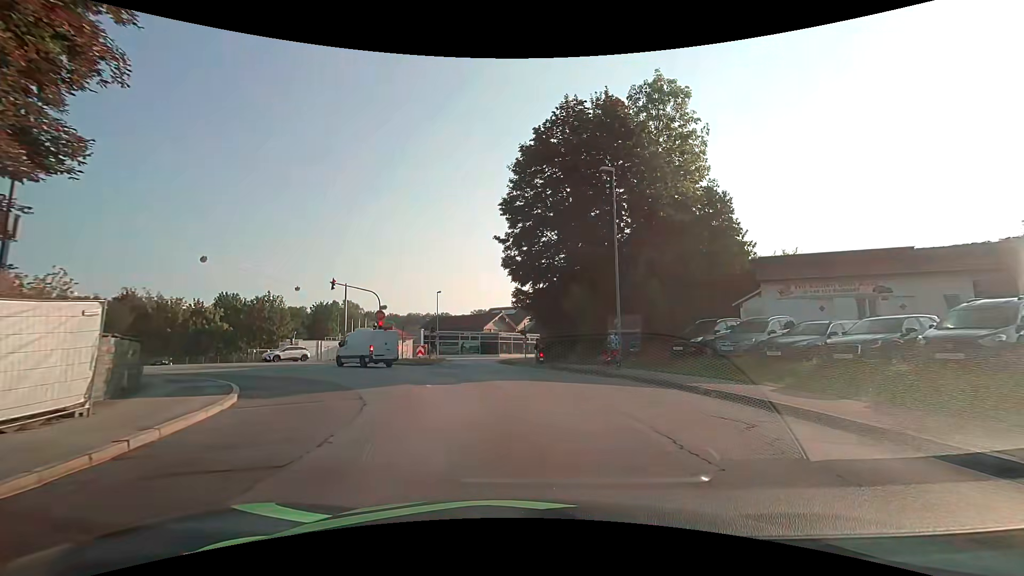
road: tertiary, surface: asphalt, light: Day
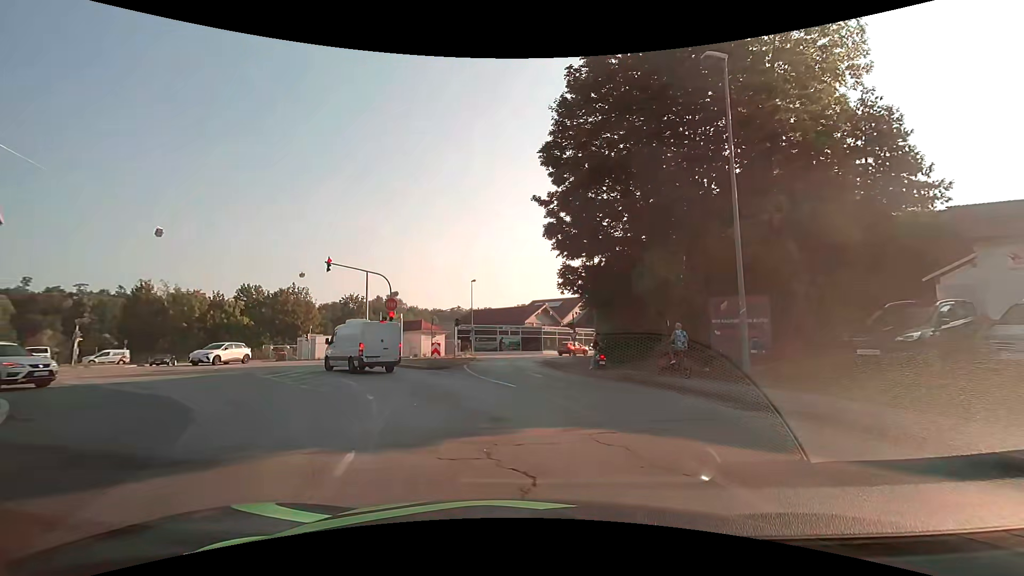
(-0.3, +9.3) m; -4°
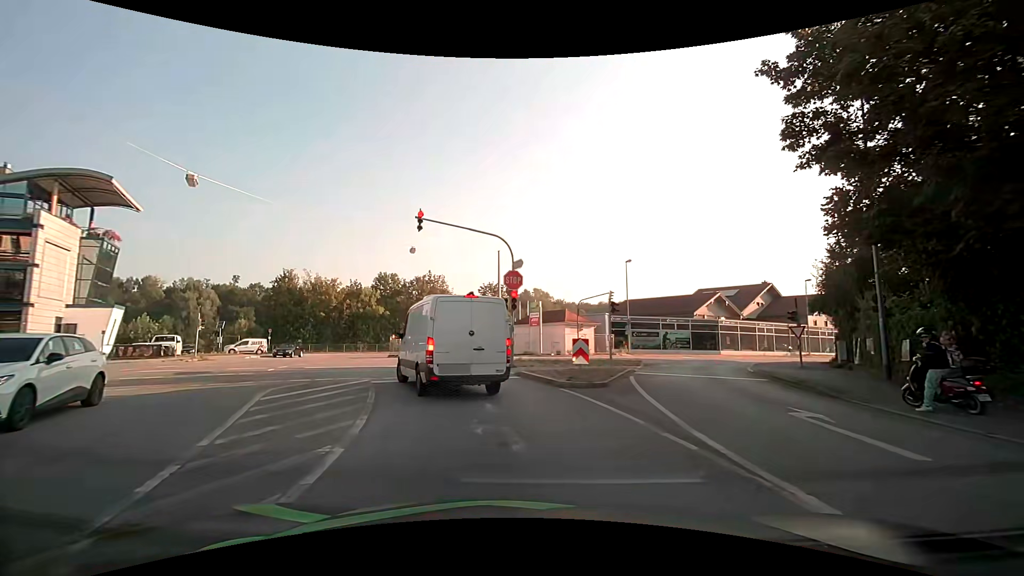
(-1.6, +11.5) m; -18°
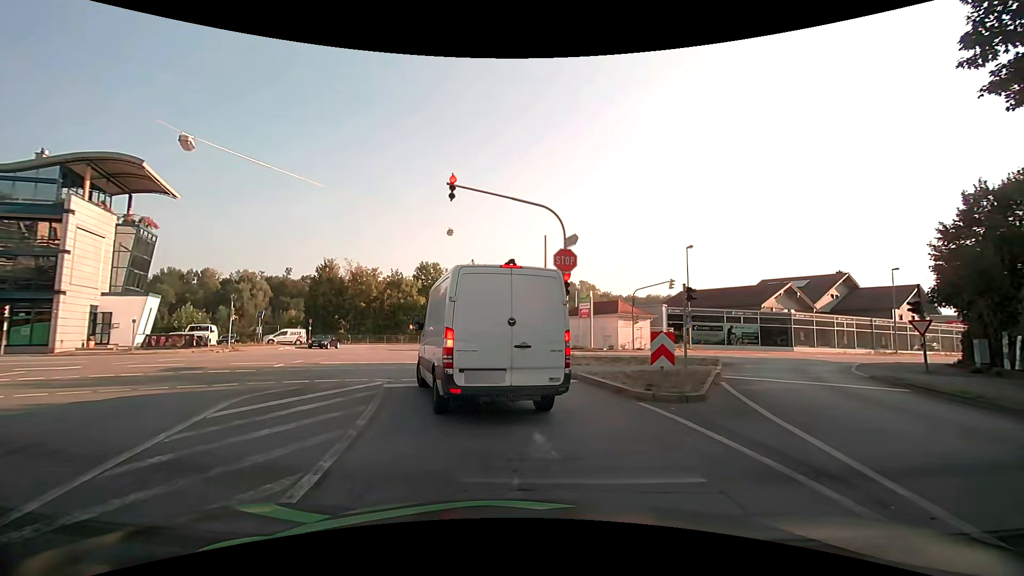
(-0.1, +3.6) m; -4°
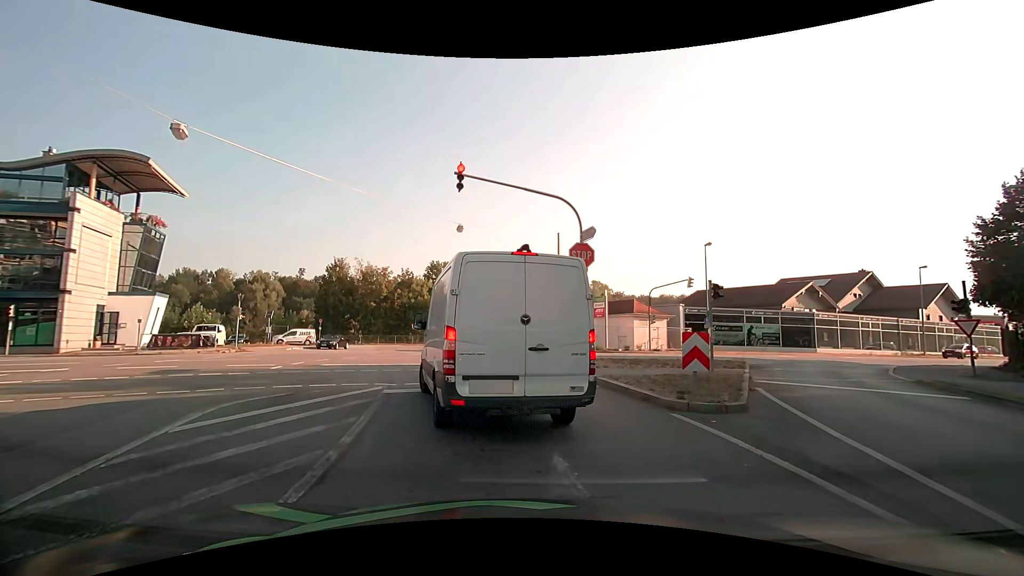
(0.0, +1.1) m; 0°
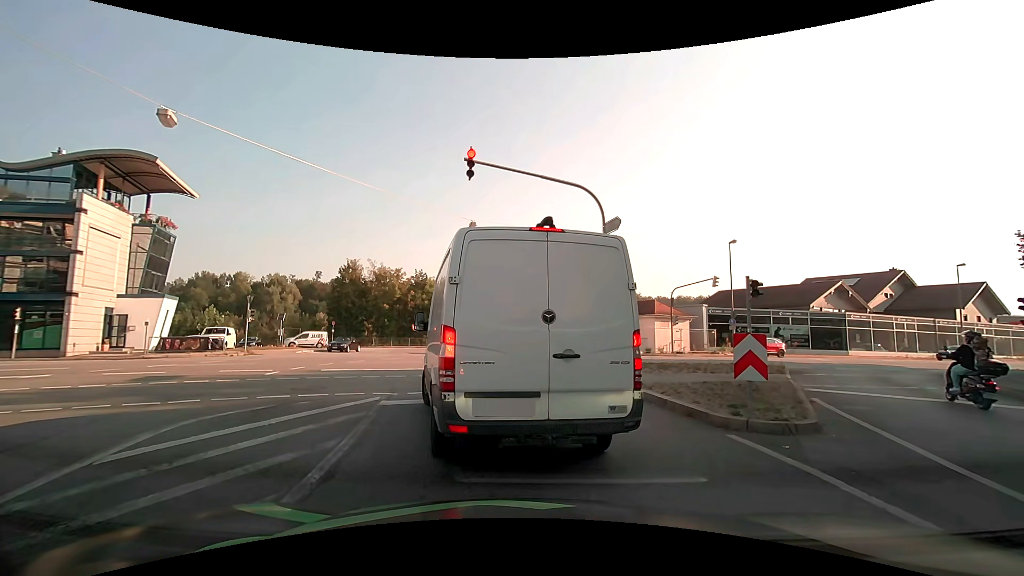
(0.0, +1.5) m; 0°
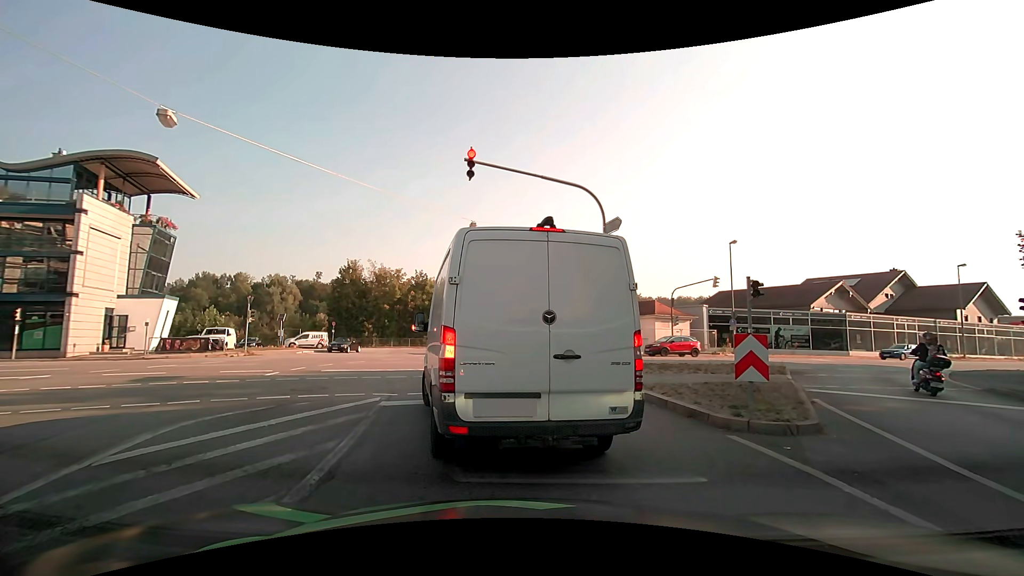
(0.0, +0.1) m; 0°
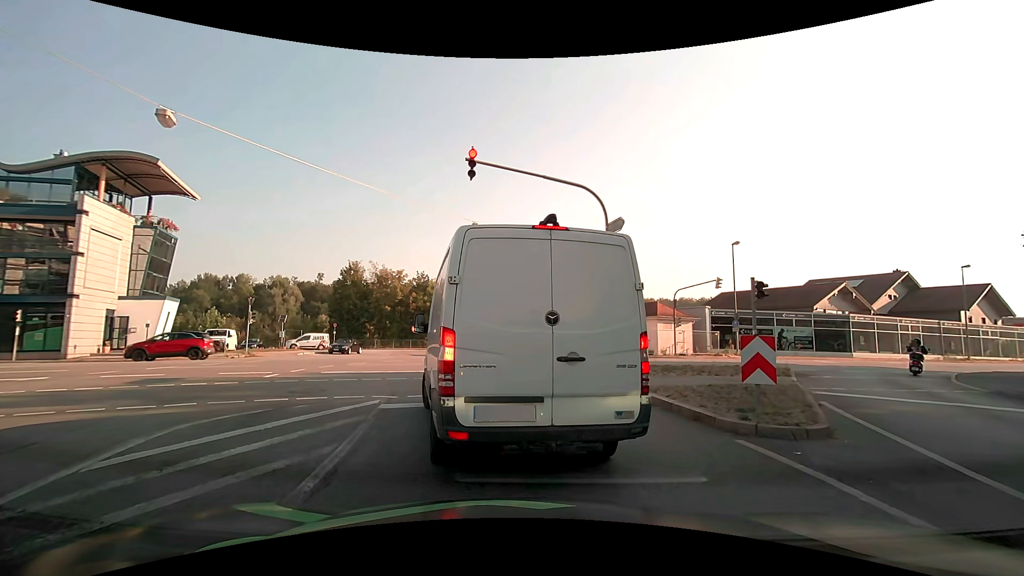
(0.0, +0.2) m; 0°
(-1, +10) (-6, +19) (-13, +25) (-23, +26) (-33, +24) (-42, +20) (-51, +16) (-60, +13) (-70, +9) (-79, +5) m
